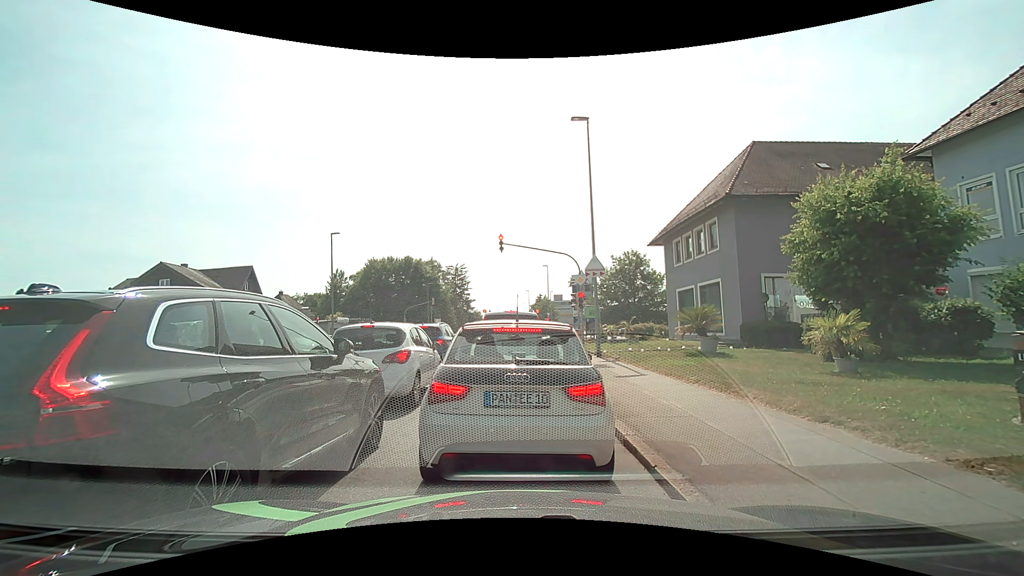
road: tertiary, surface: asphalt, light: Day
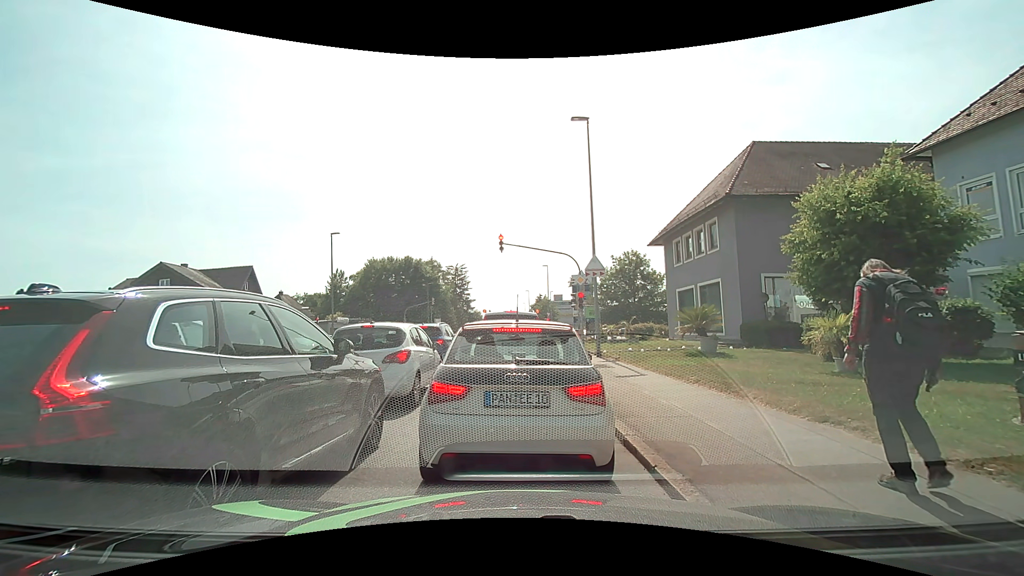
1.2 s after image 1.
(0.0, 0.0) m; 0°
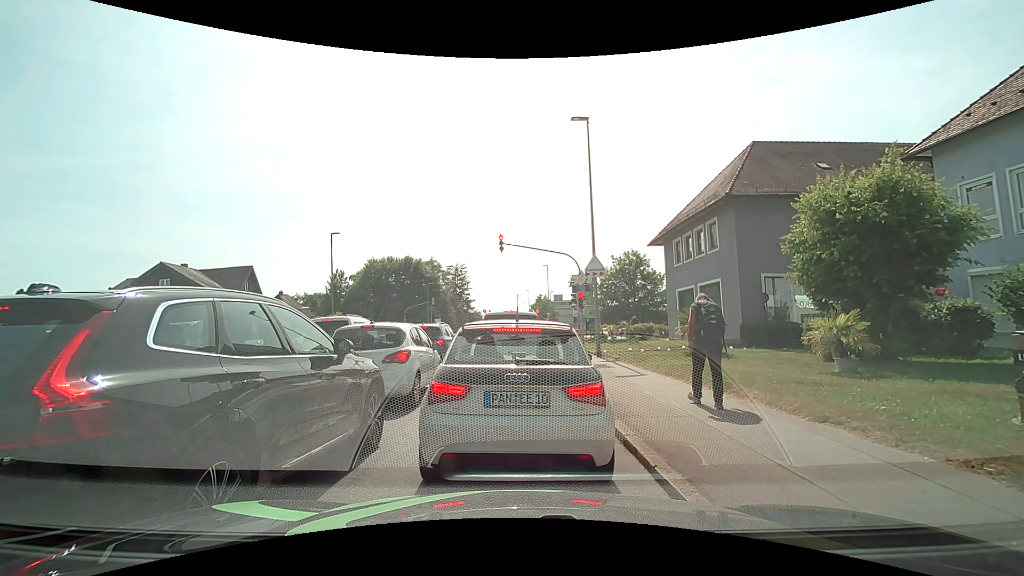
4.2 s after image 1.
(0.0, 0.0) m; 0°
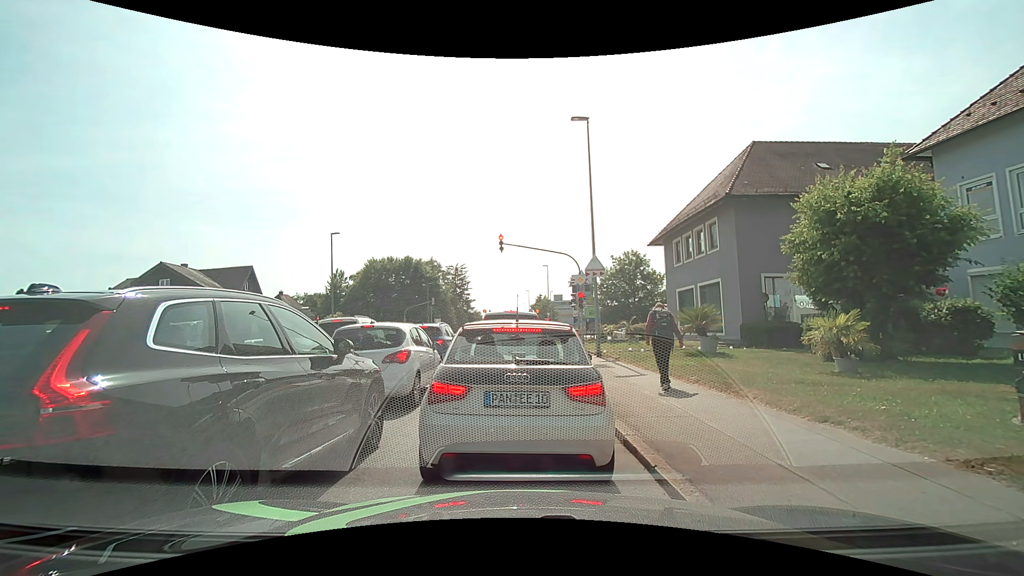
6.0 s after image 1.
(0.0, 0.0) m; 0°
(0, +10) (+1, +20) (+1, +30) (+1, +40) (+1, +50) (+1, +60) (+2, +70) (+2, +80) (+2, +90) (+2, +100) m
